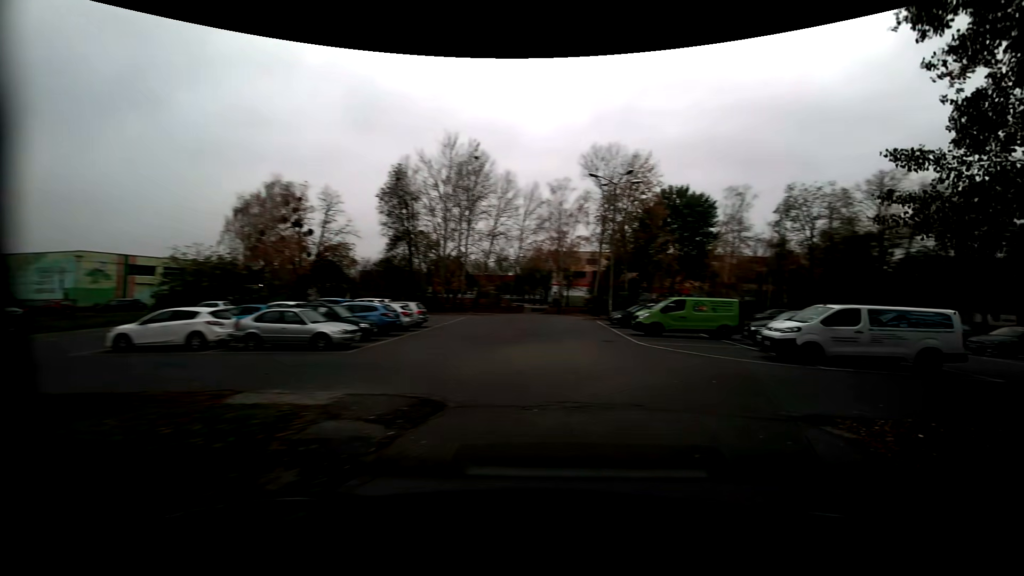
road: residential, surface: asphalt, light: Day
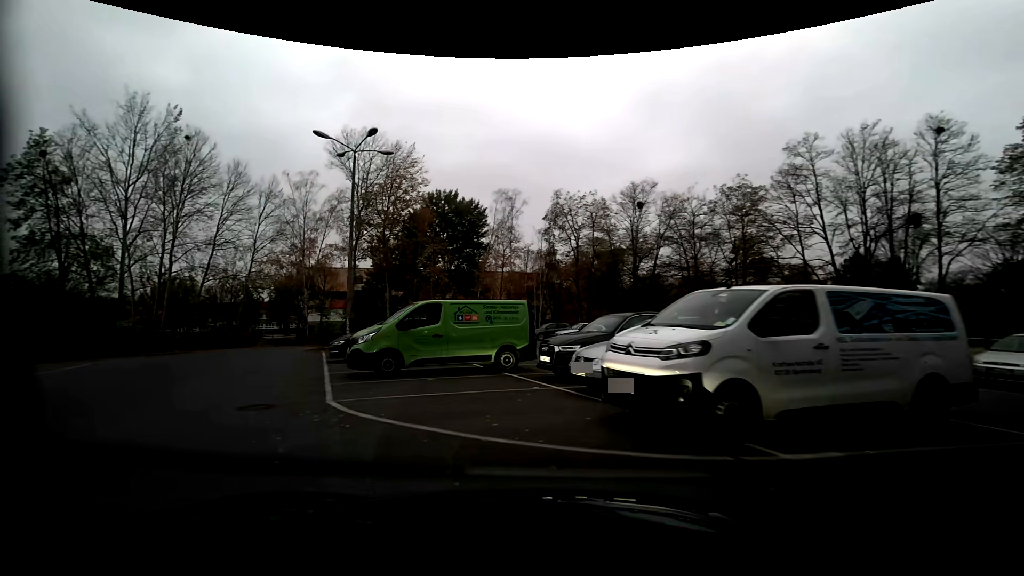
(+3.0, +11.3) m; +24°
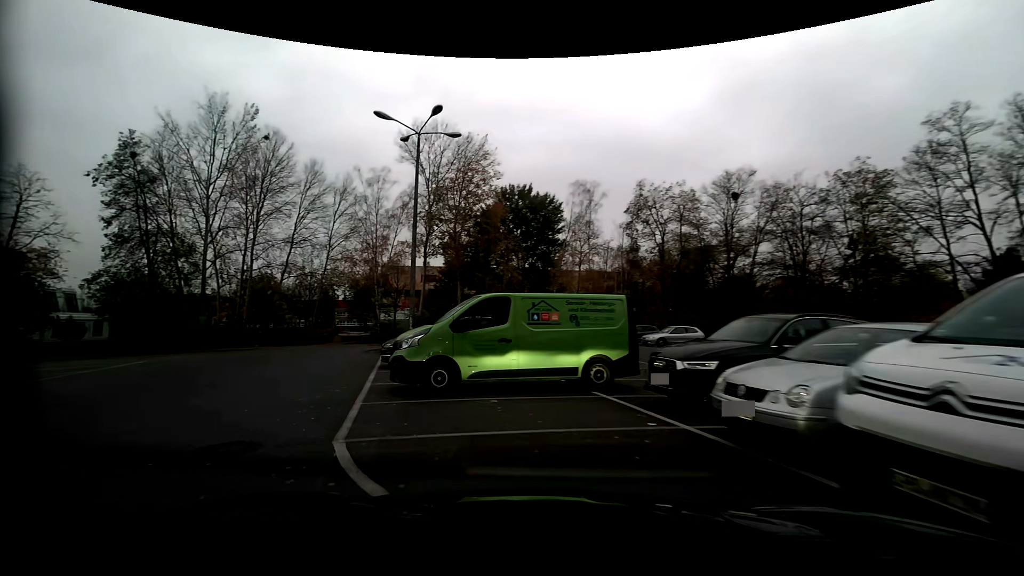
(-0.3, +3.3) m; -9°
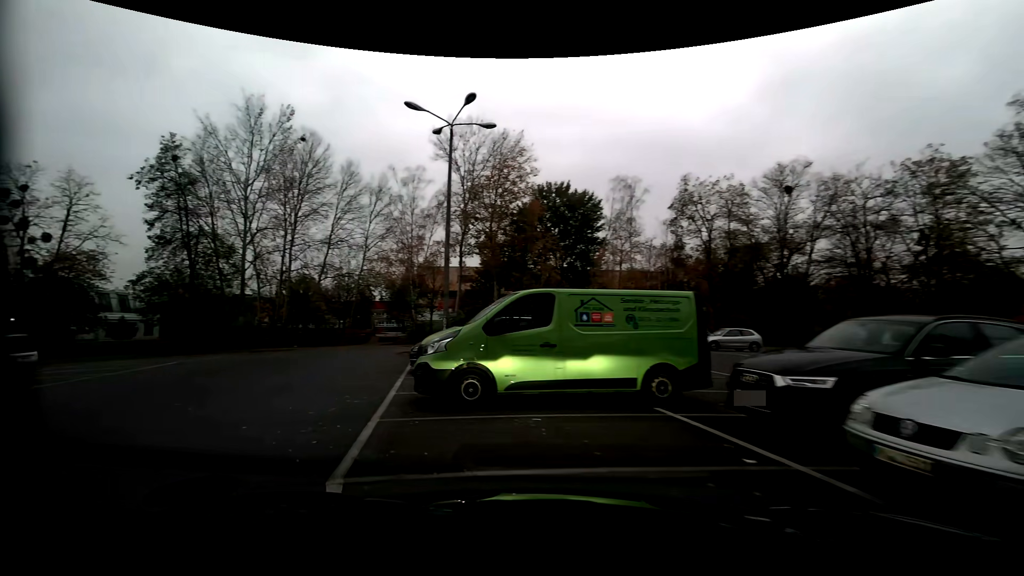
(0.0, +1.5) m; -5°
